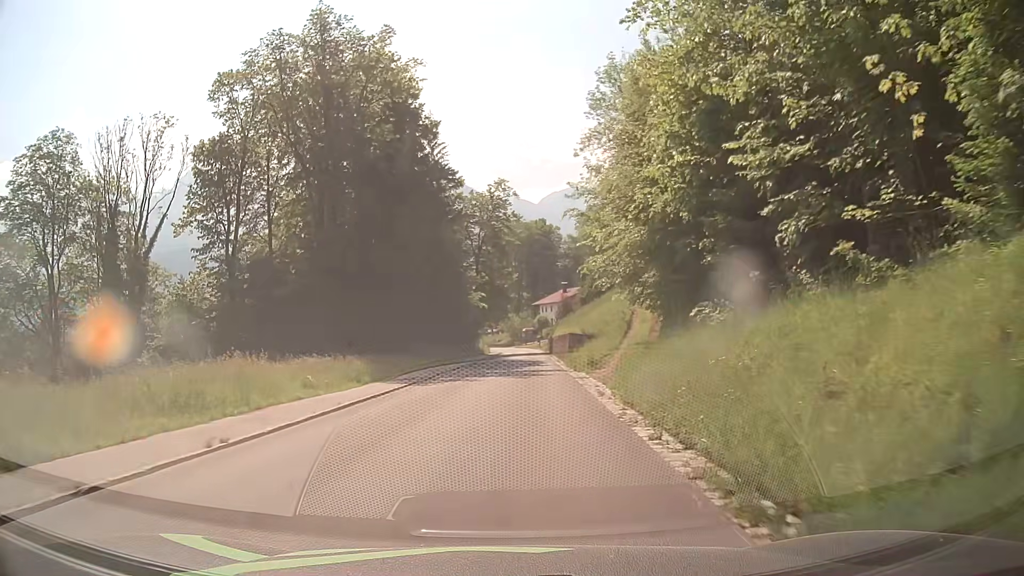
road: tertiary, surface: asphalt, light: Day
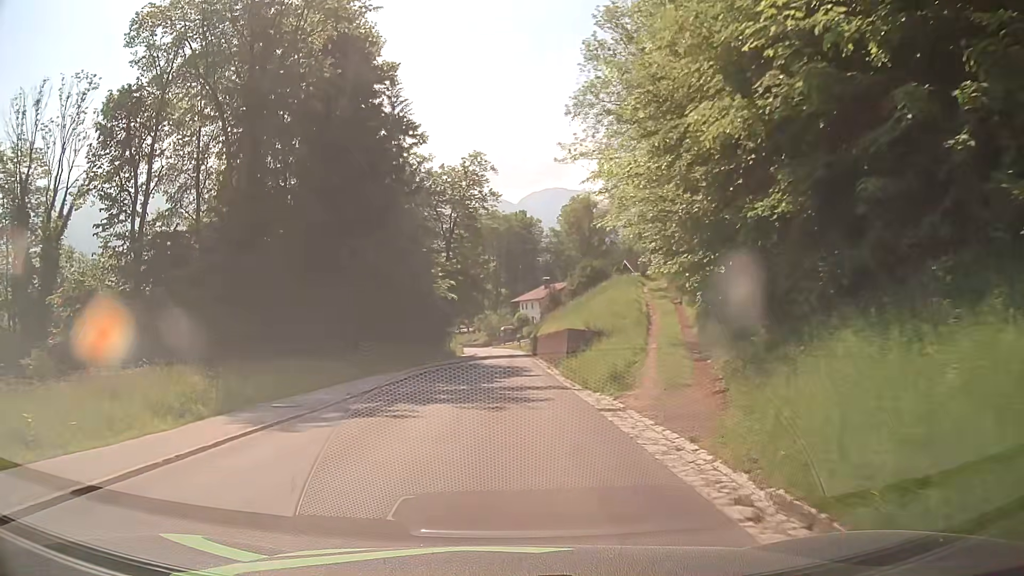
(+0.2, +12.1) m; +2°
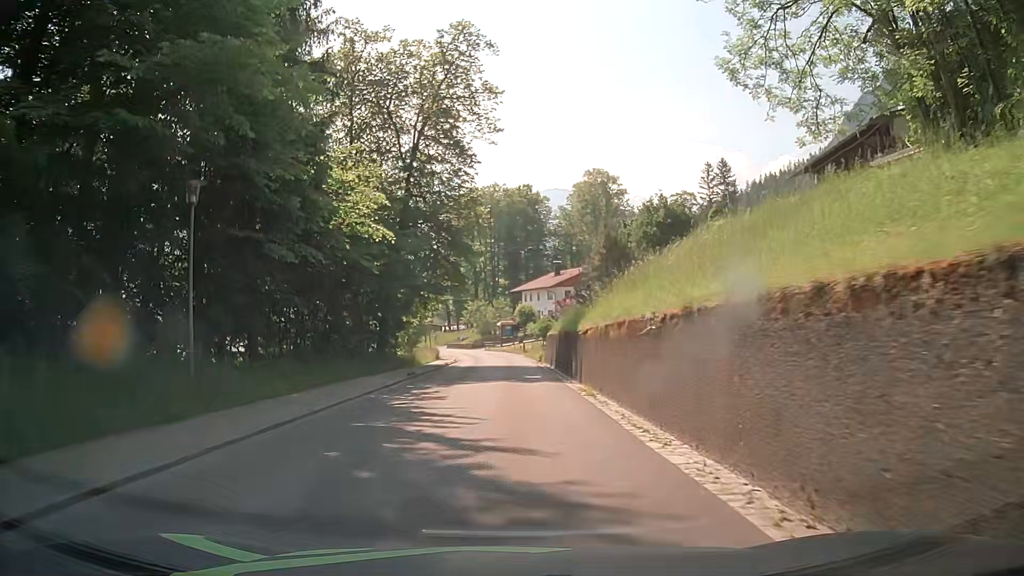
(-0.3, +30.3) m; -1°
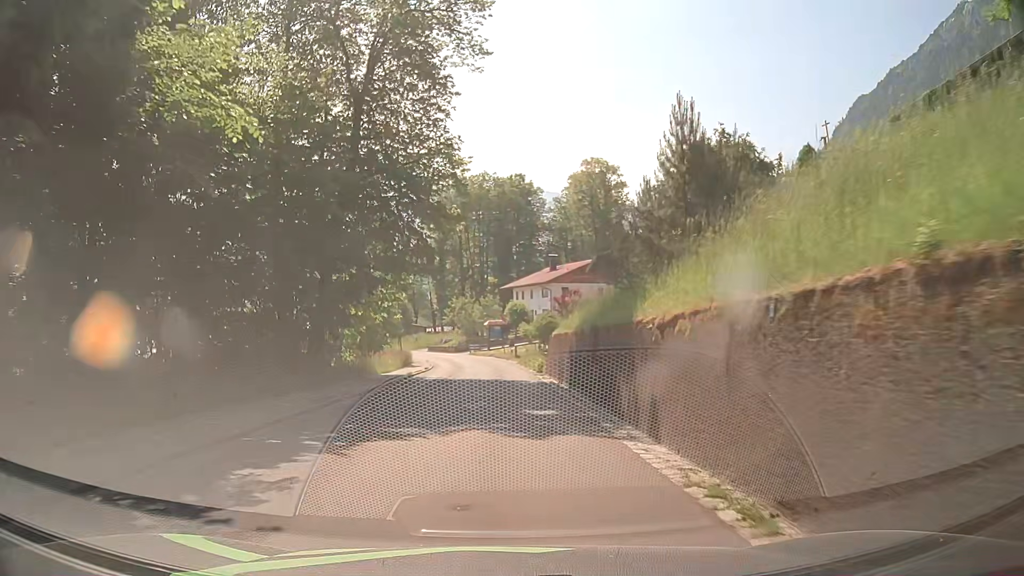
(+0.2, +12.1) m; 0°
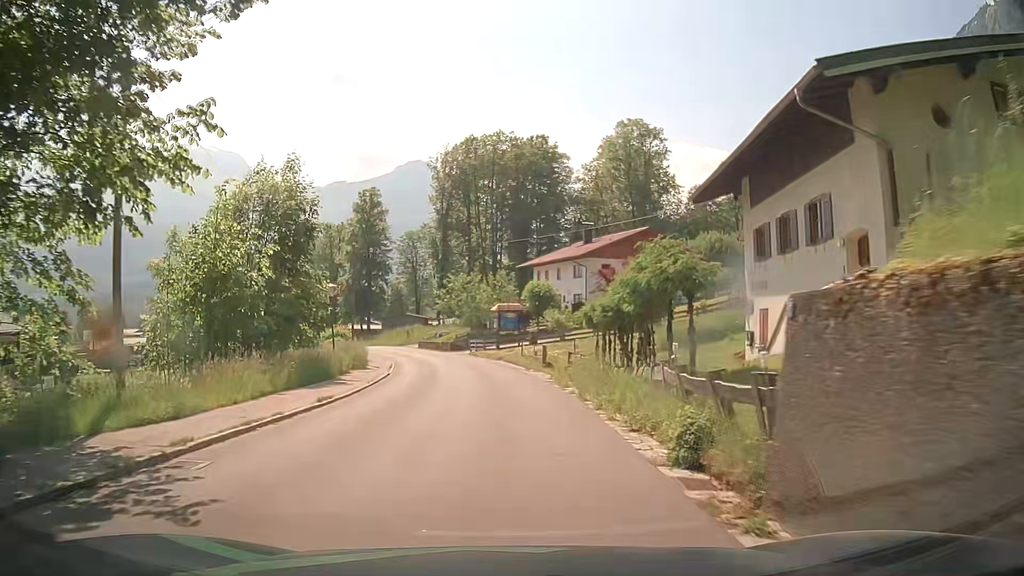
(+0.2, +24.2) m; 0°
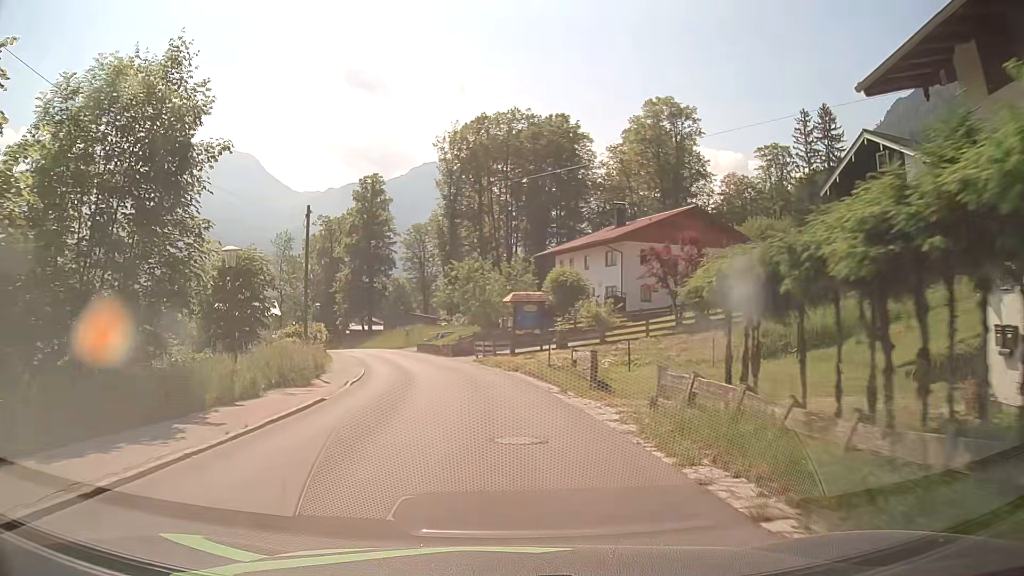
(-0.2, +12.2) m; -2°
(0, +10) (-1, +20) (-2, +30) (-4, +40) (-7, +49) (-9, +59) (-12, +69) (-15, +78) (-19, +87) (-23, +97) m
